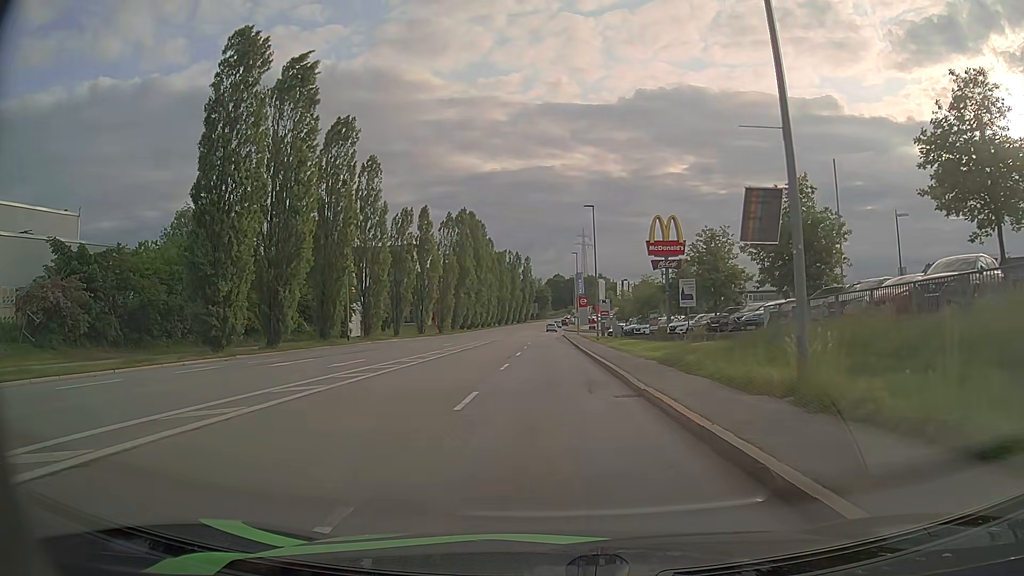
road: tertiary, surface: asphalt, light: Day
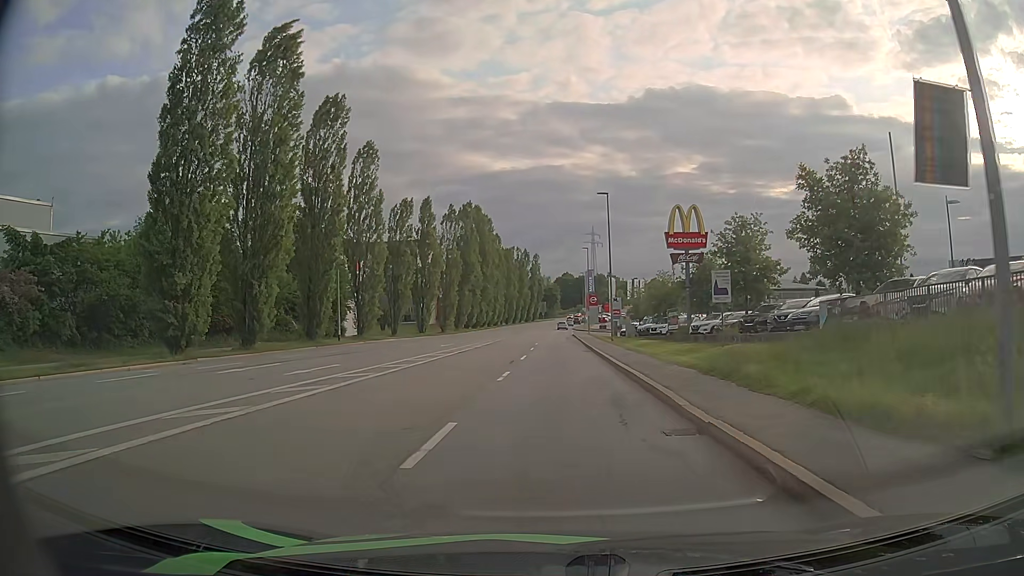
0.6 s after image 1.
(0.0, +4.7) m; 0°
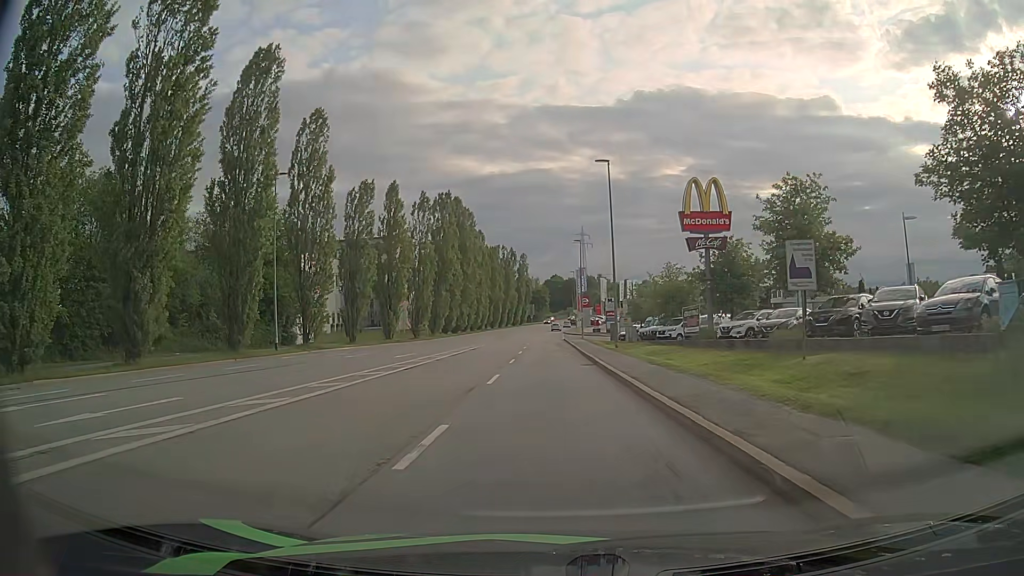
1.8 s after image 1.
(+0.1, +10.0) m; 0°
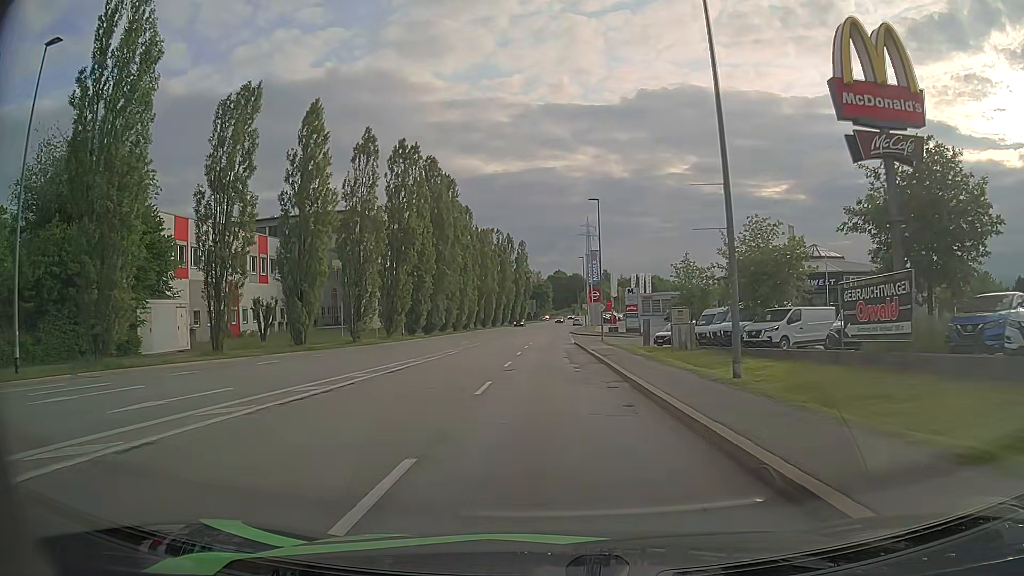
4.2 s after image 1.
(+0.1, +22.7) m; 0°
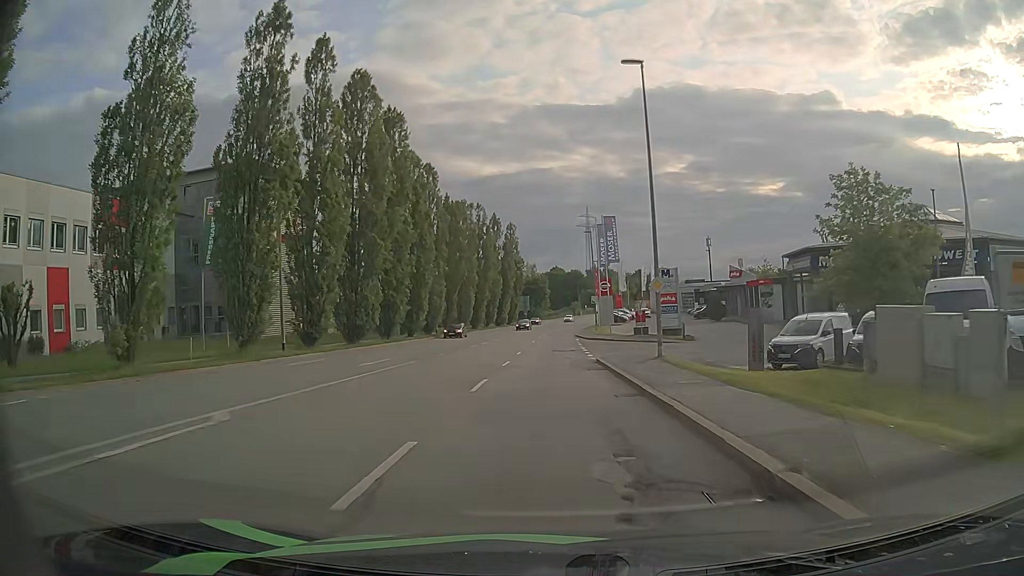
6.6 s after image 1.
(+0.2, +26.6) m; +1°
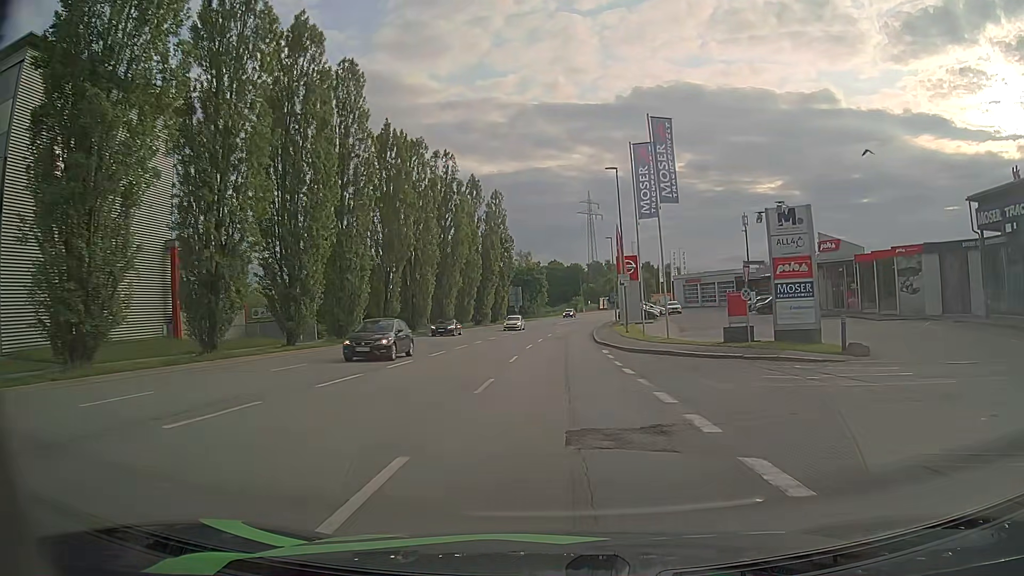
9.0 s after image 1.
(-0.2, +28.3) m; 0°
